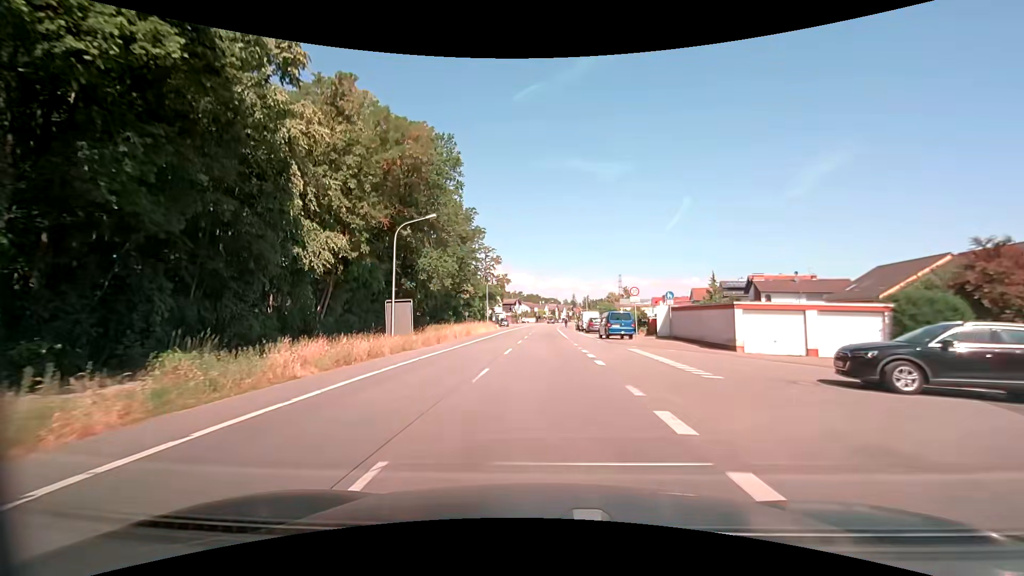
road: primary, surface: asphalt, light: Day
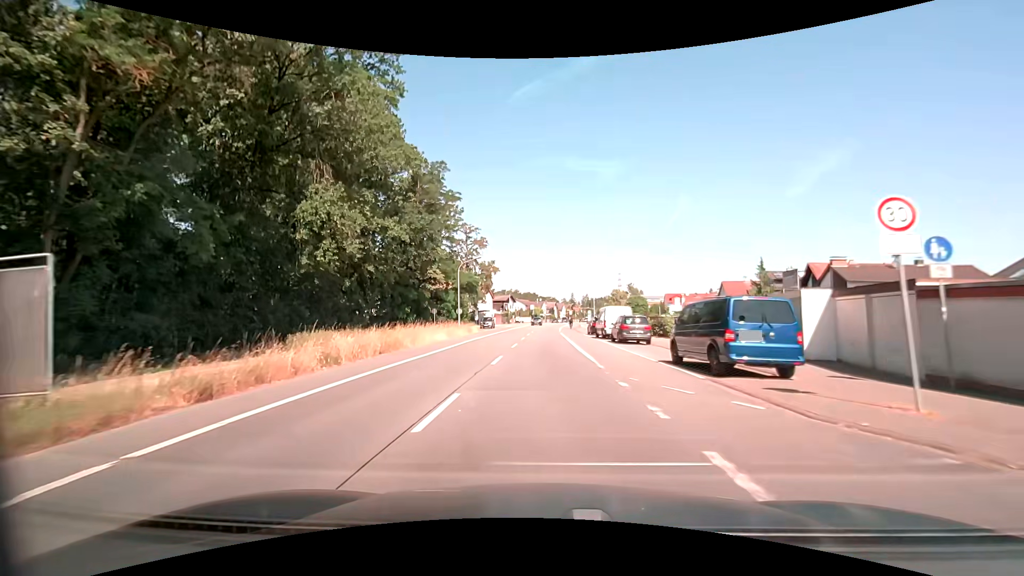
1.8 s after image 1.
(-0.1, +22.9) m; 0°
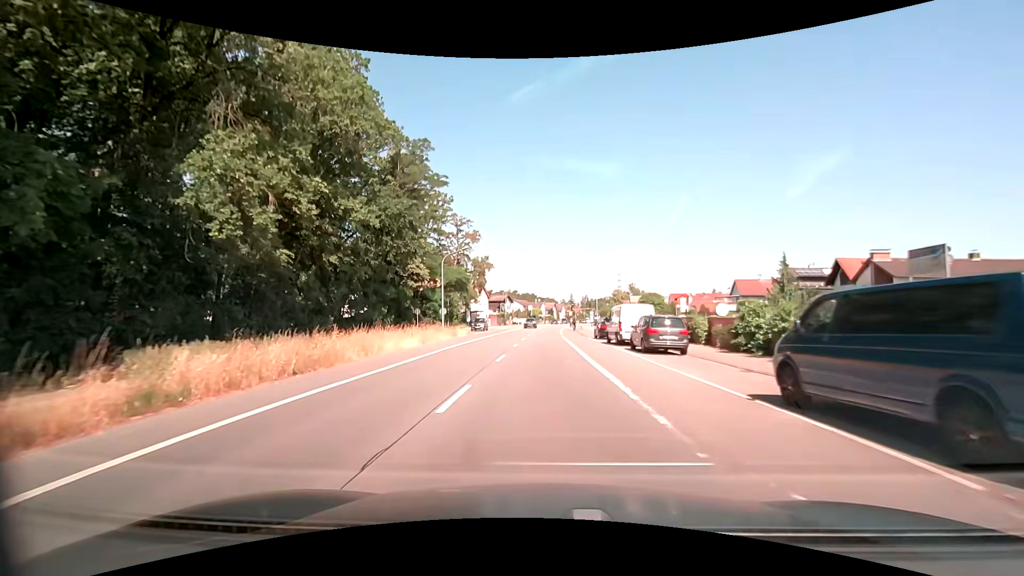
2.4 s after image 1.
(0.0, +7.5) m; 0°
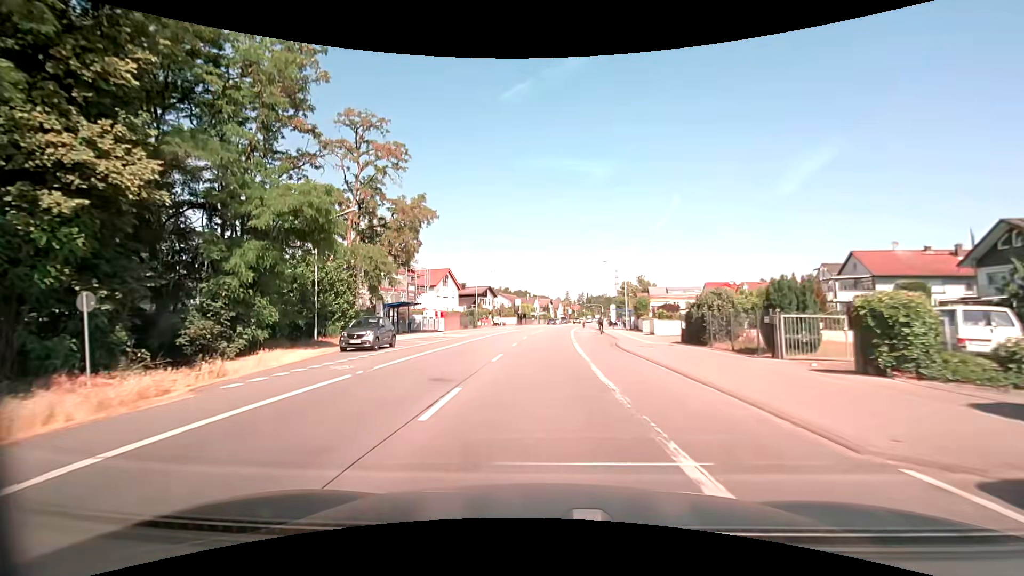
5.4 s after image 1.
(+0.2, +37.6) m; 0°
(0, +10) (0, +20) (0, +30) (+1, +40) (+1, +50) (+2, +60) (+3, +70) (+4, +80) (+5, +90) (+6, +100) m
